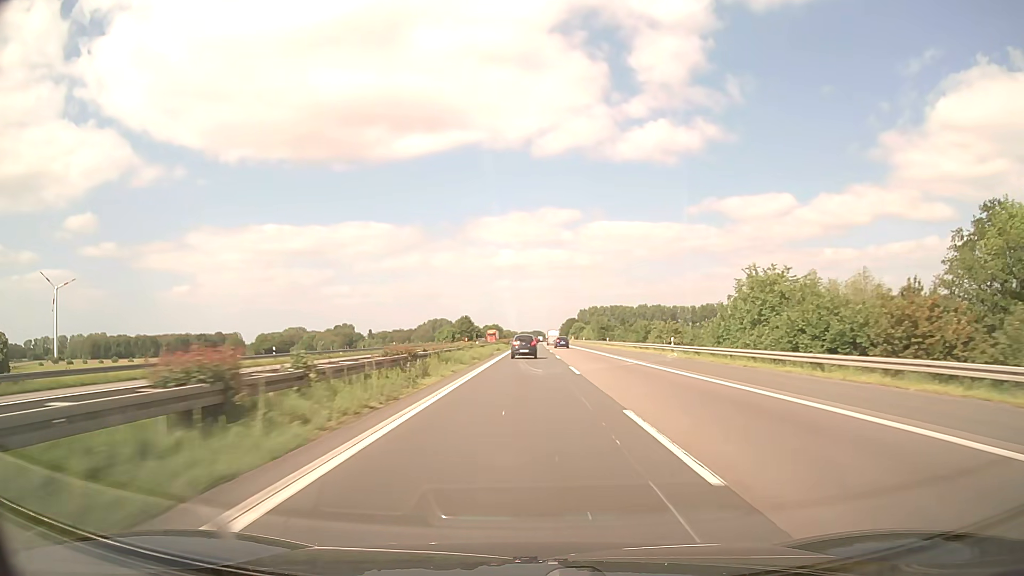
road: motorway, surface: asphalt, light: Day
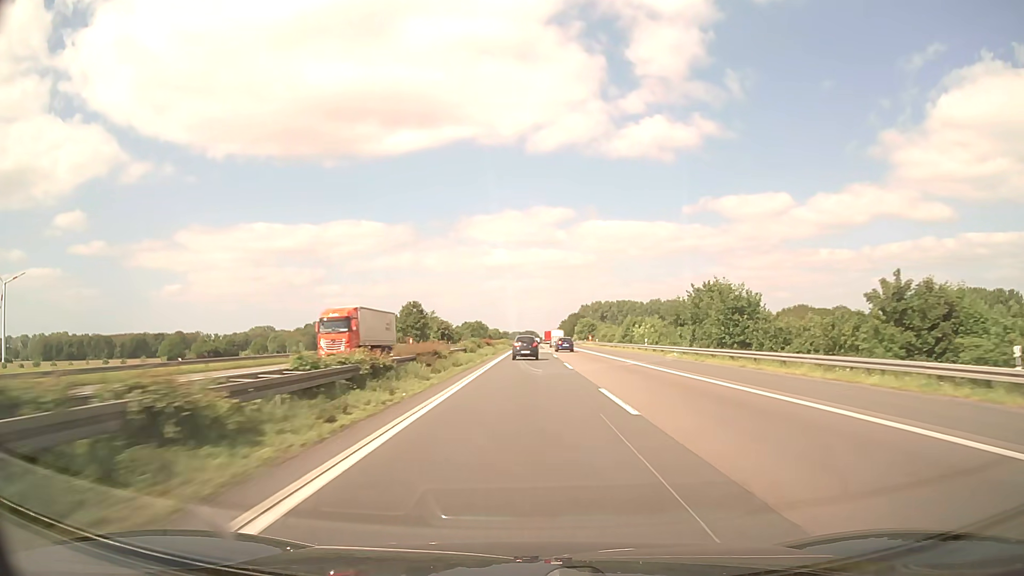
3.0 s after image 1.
(+0.6, +88.2) m; +1°
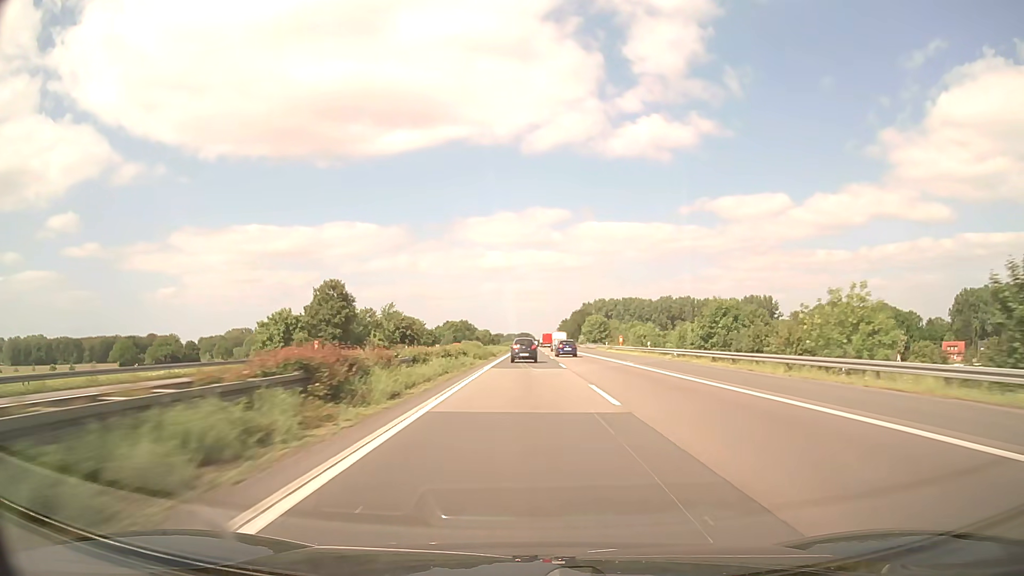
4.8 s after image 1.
(+0.2, +53.3) m; 0°
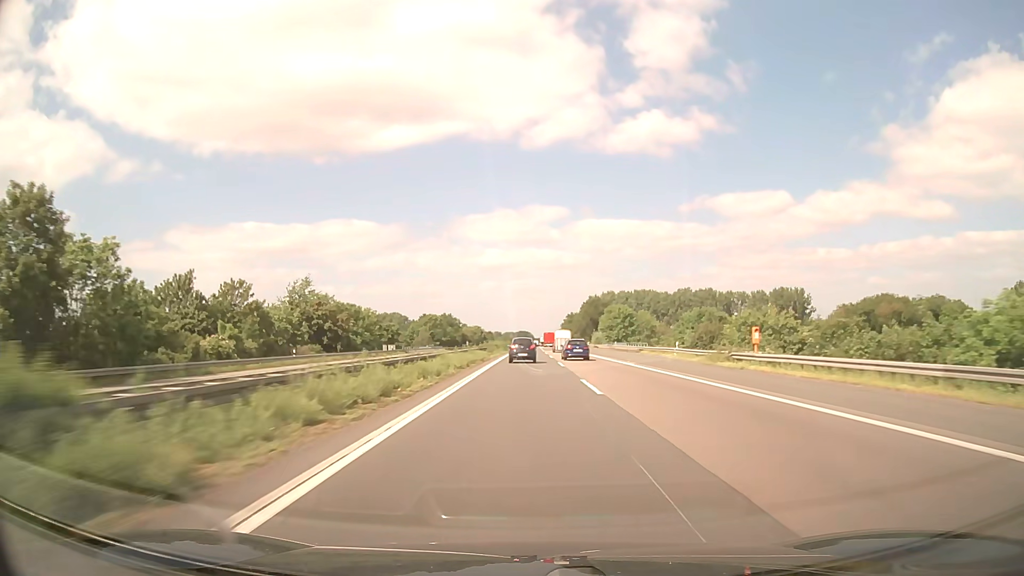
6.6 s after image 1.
(+0.1, +54.6) m; 0°
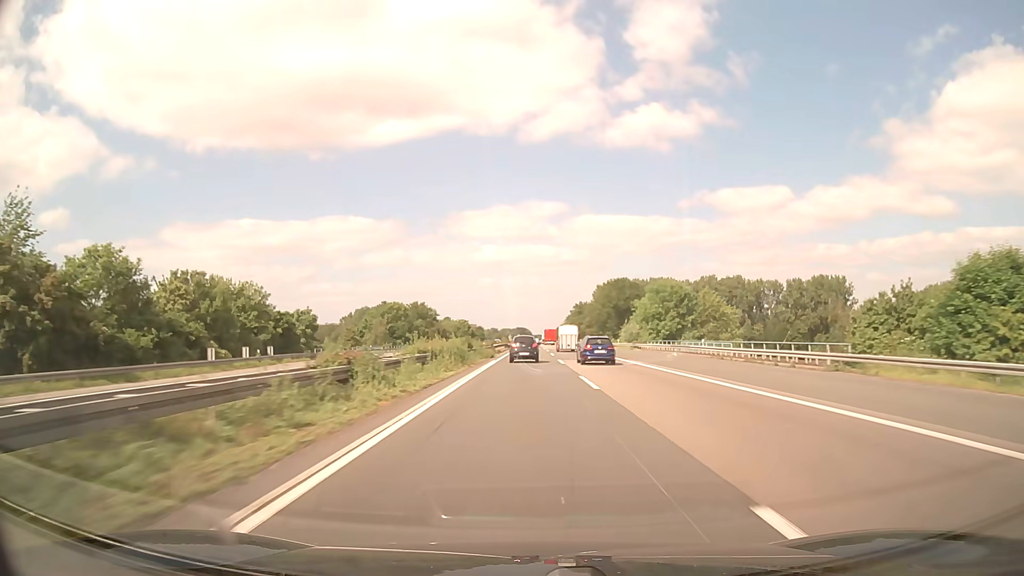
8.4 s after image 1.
(+0.1, +55.5) m; 0°
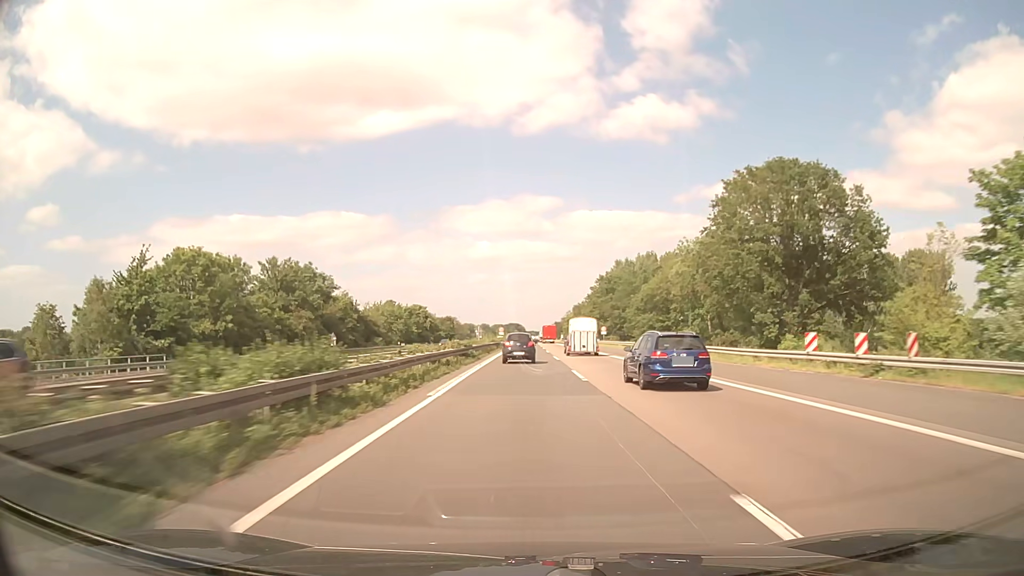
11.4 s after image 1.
(+0.5, +91.4) m; 0°
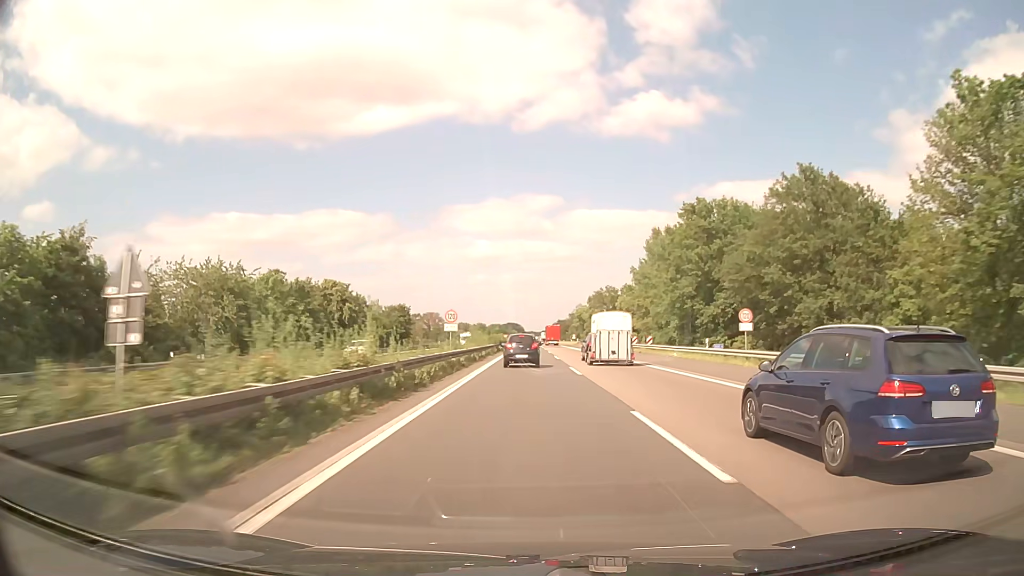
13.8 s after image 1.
(0.0, +70.7) m; 0°
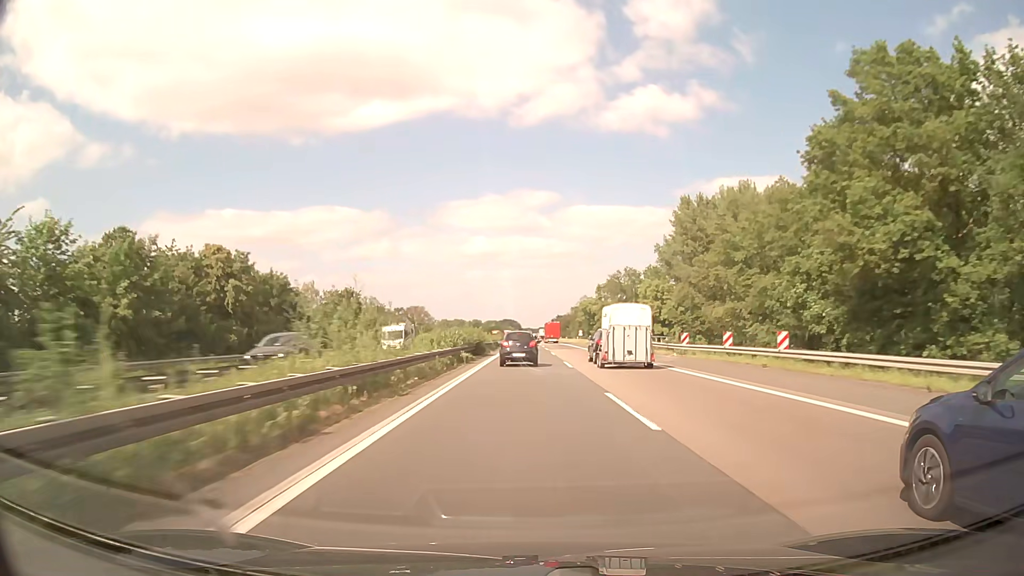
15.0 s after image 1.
(+0.1, +34.2) m; 0°
(0, +10) (0, +20) (0, +30) (0, +40) (0, +50) (0, +60) (0, +70) (0, +80) (0, +90) (0, +100) m
